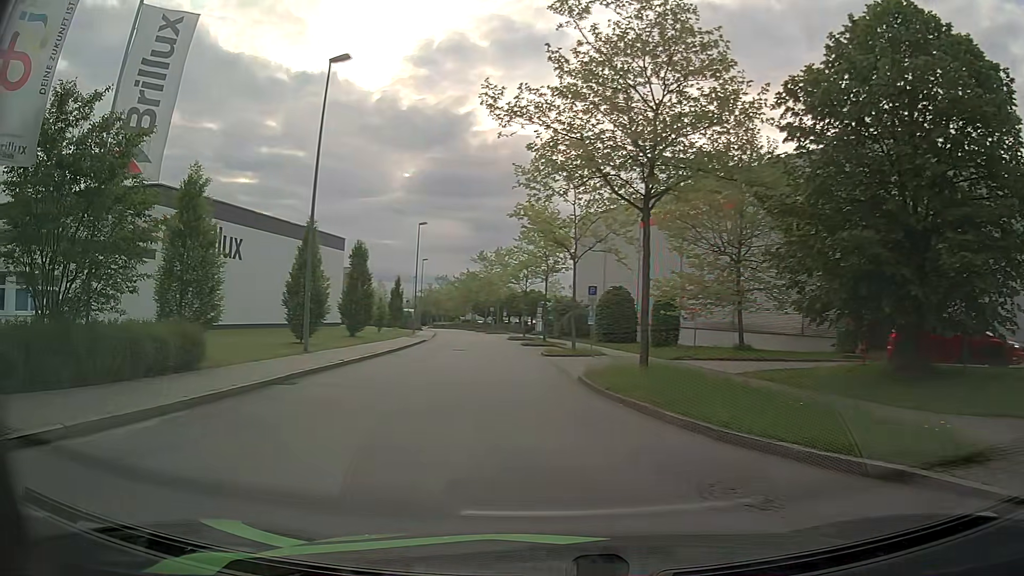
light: Day
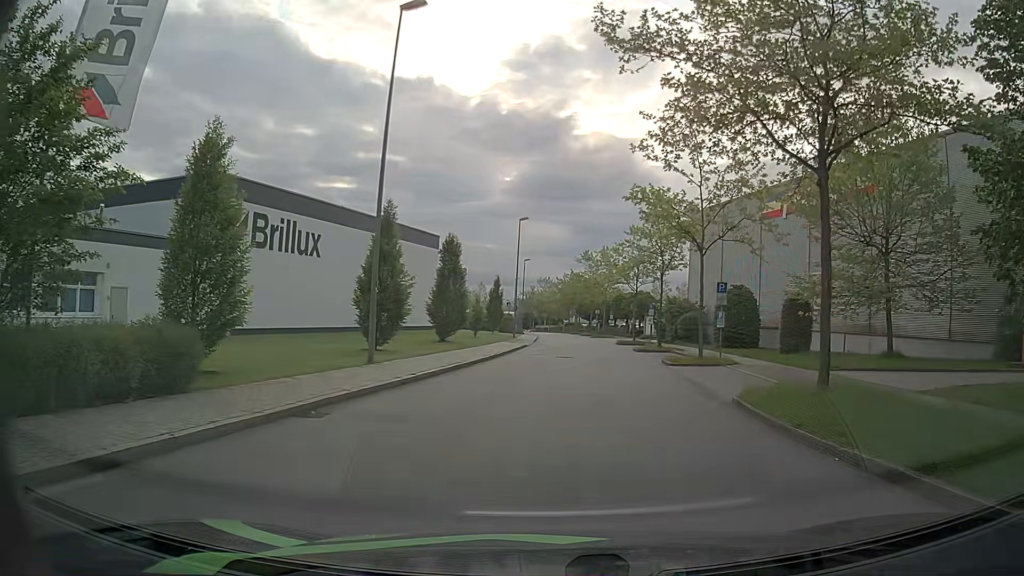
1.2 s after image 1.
(-0.5, +4.8) m; -8°
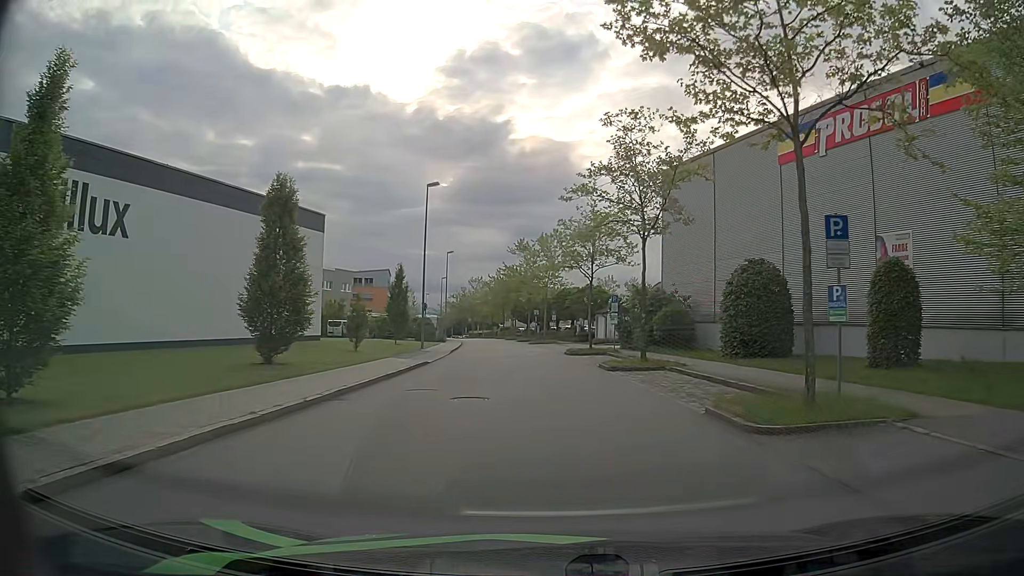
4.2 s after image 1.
(+0.8, +16.4) m; +5°
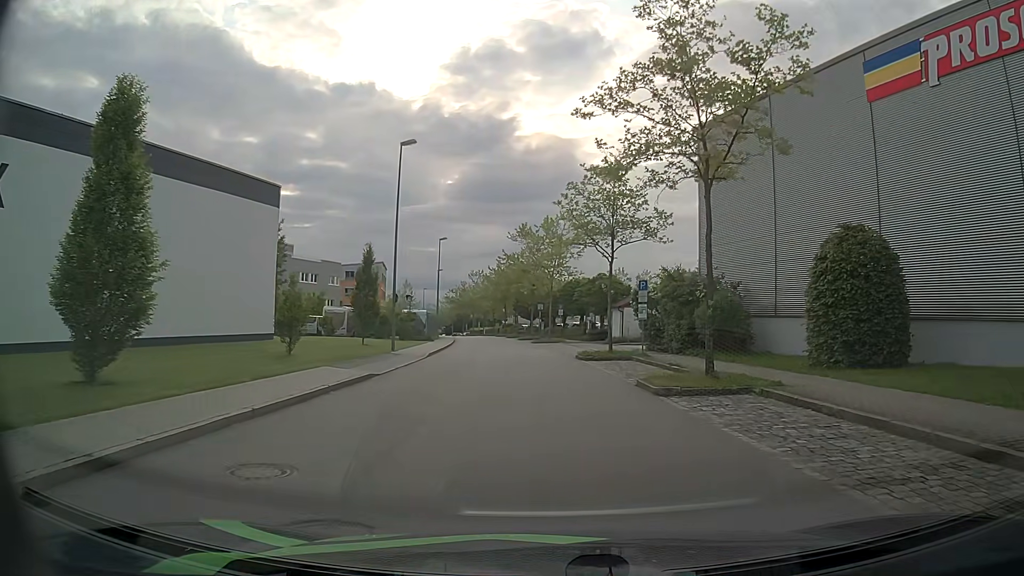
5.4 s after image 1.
(-0.1, +9.4) m; -2°
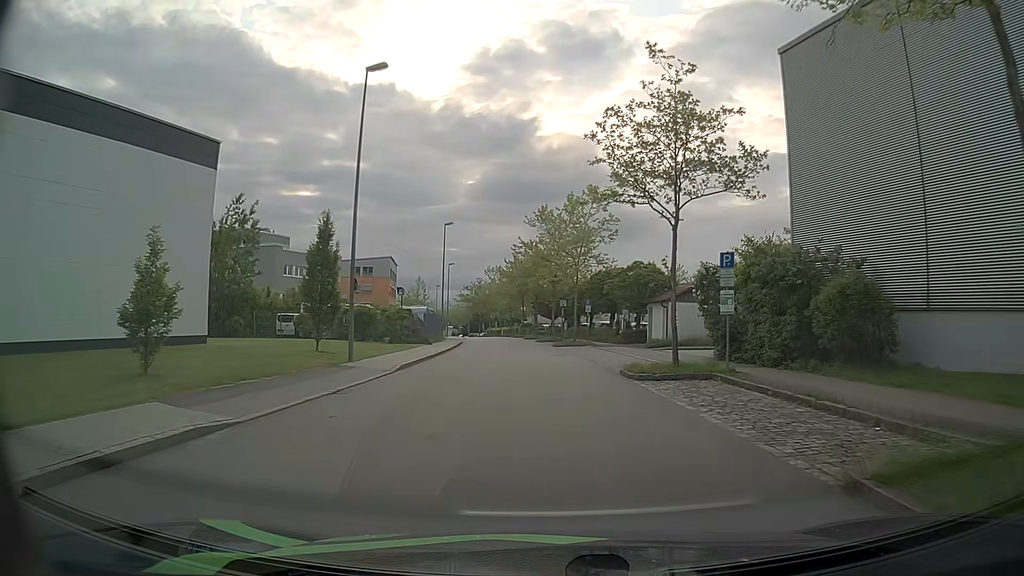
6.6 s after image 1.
(-0.1, +10.3) m; -1°
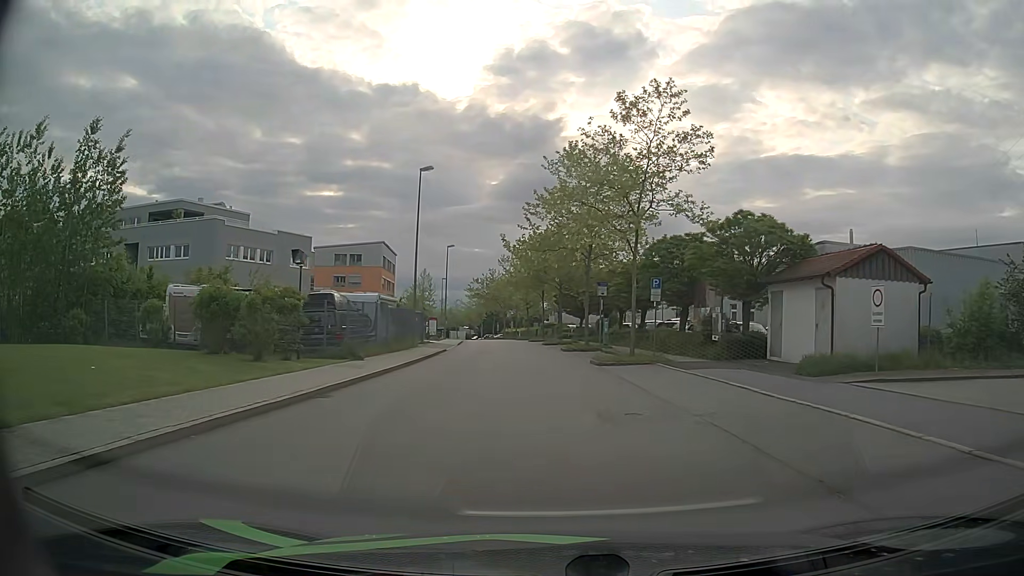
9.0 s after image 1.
(-0.4, +21.2) m; -2°
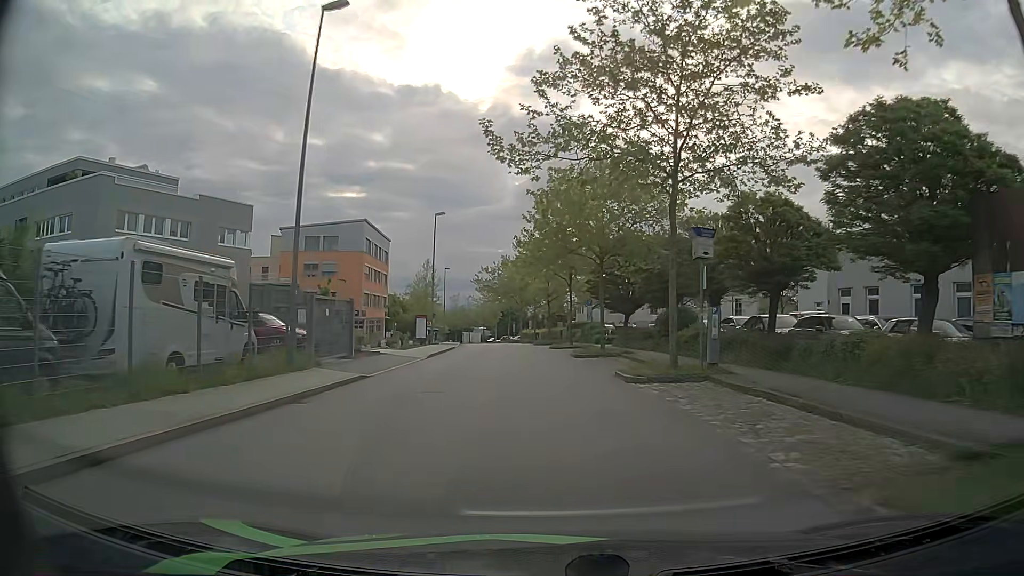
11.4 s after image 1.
(-0.5, +21.2) m; -2°
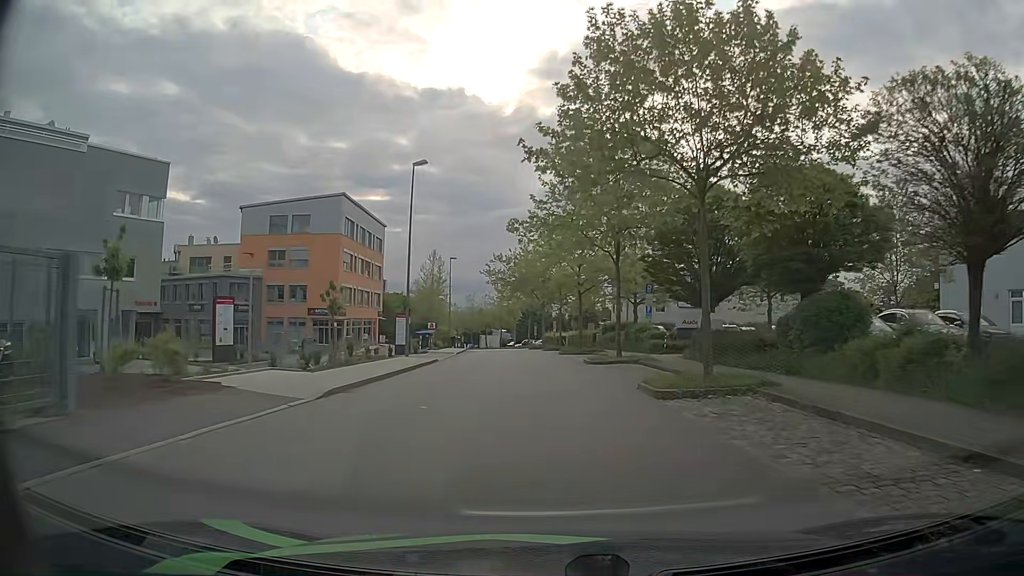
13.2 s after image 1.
(-0.4, +17.2) m; -2°
(0, +10) (-1, +20) (-1, +30) (-2, +40) (-3, +50) (-4, +60) (-5, +70) (-6, +80) (-7, +90) (-9, +99) m
